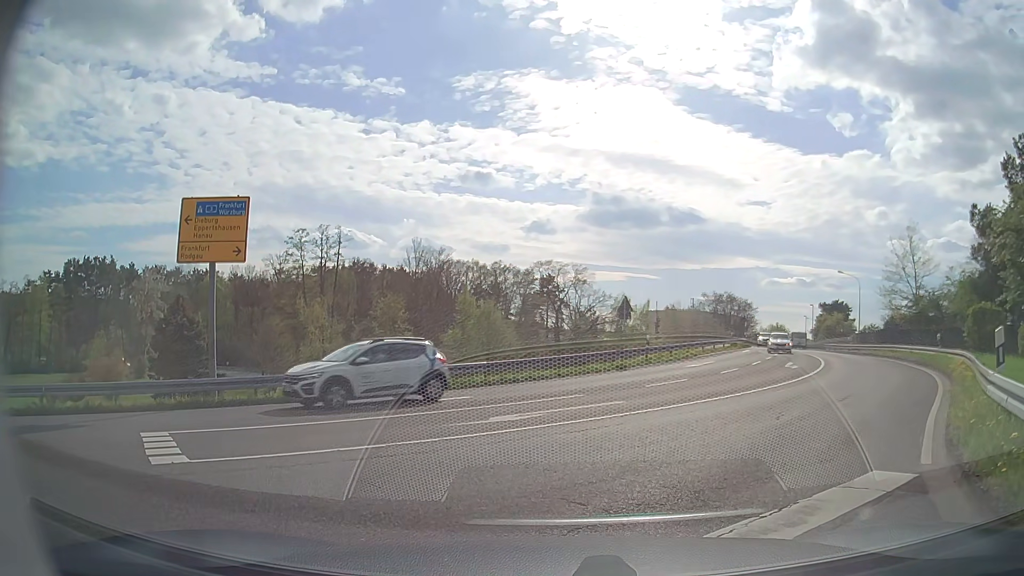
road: unclassified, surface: asphalt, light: Day
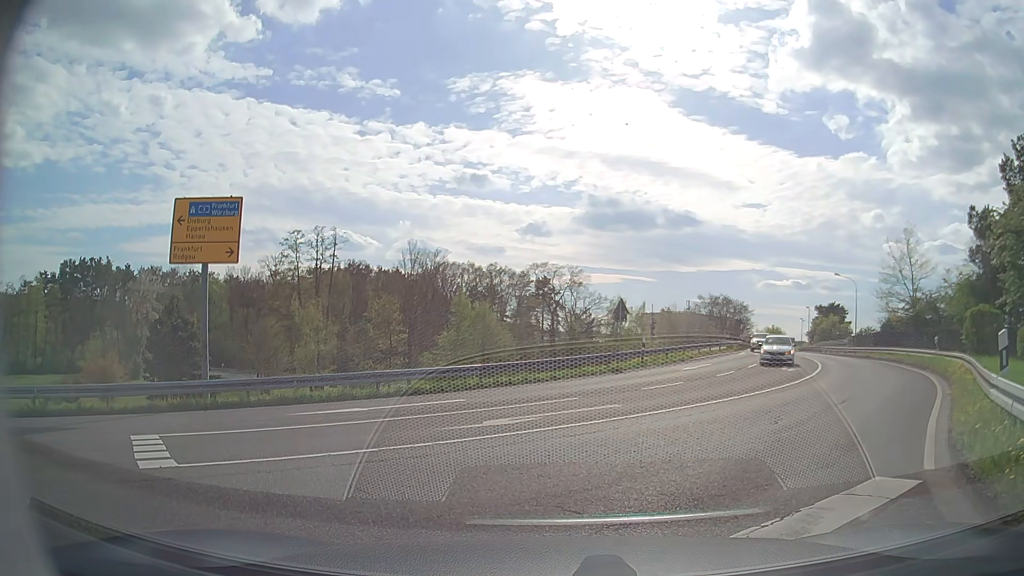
(0.0, +0.3) m; 0°
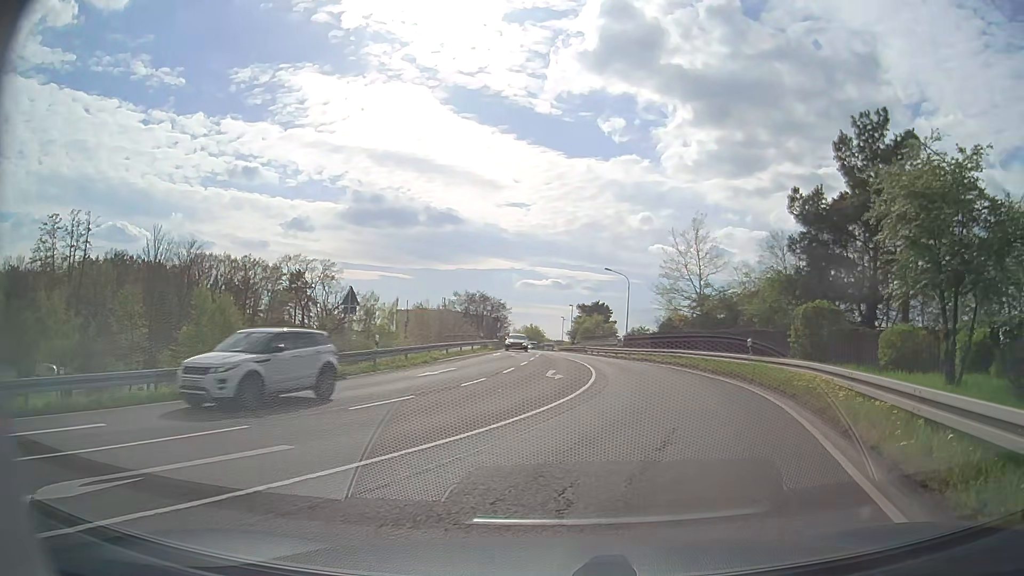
(+1.1, +6.3) m; +20°
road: primary
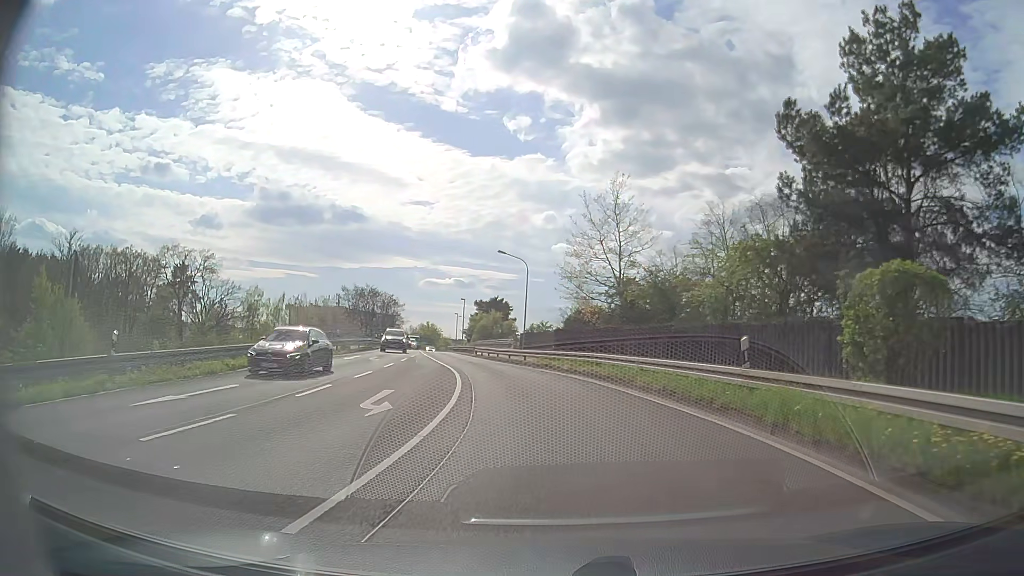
(+1.7, +11.7) m; +11°
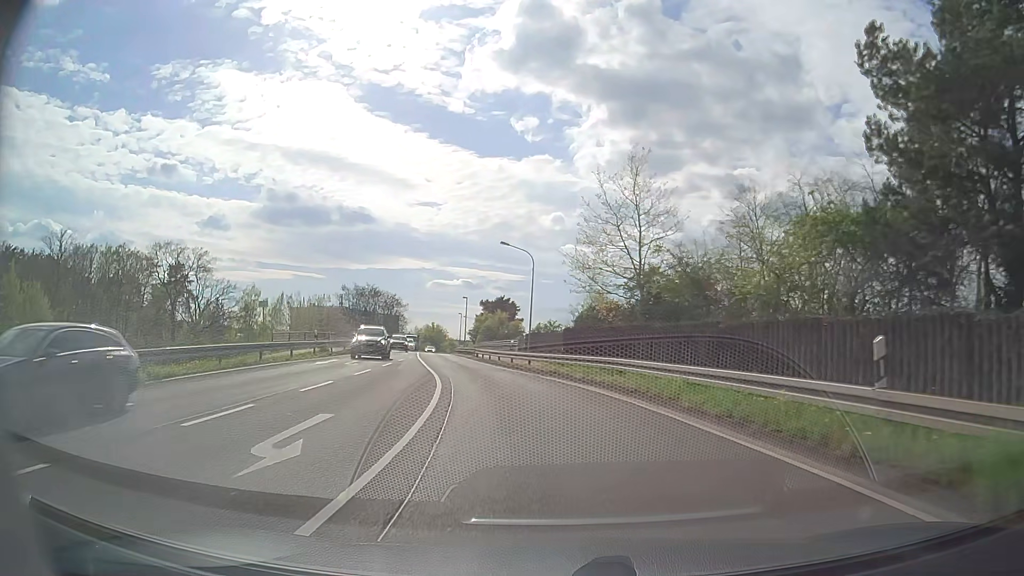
(-0.1, +5.3) m; -1°
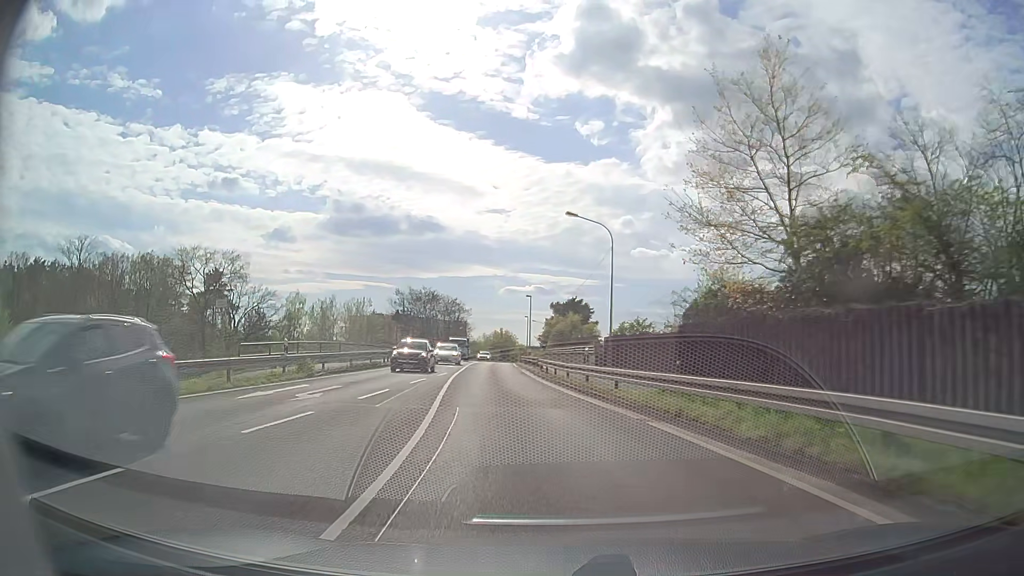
(-0.5, +12.5) m; -6°
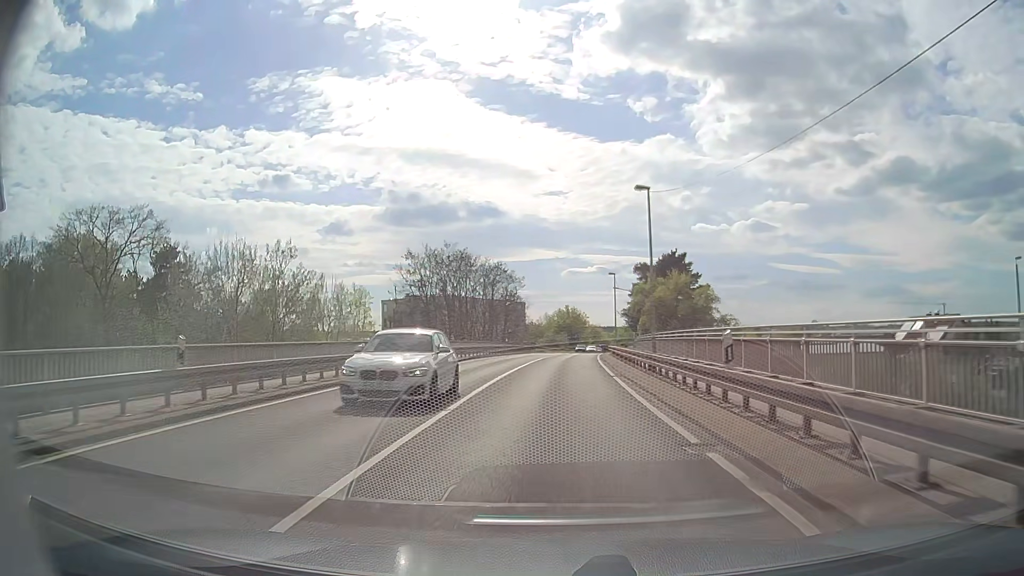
(-3.2, +39.2) m; -6°
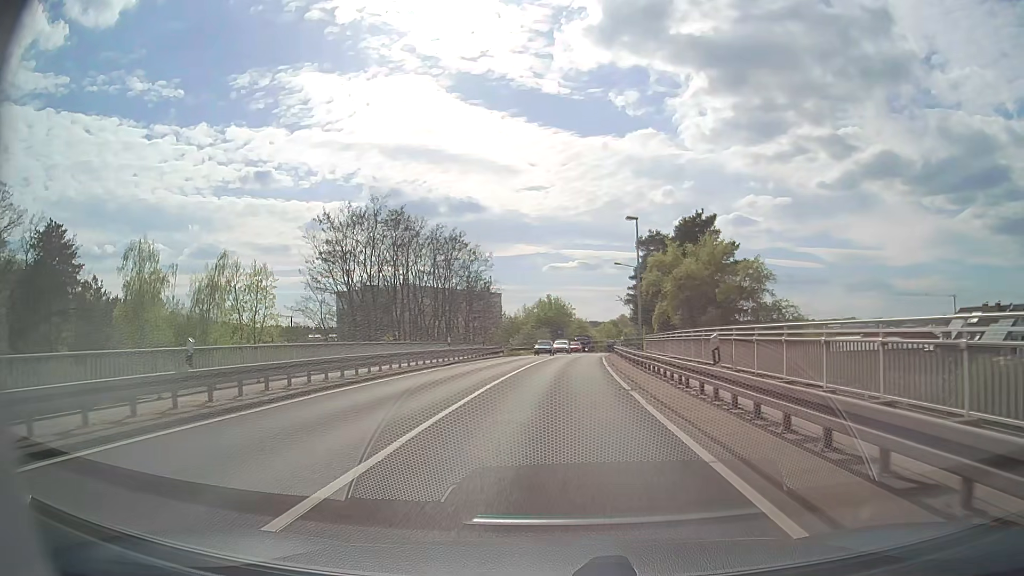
(+0.3, +23.5) m; +1°
(0, +10) (0, +20) (+1, +30) (+1, +40) (+2, +50) (+3, +60) (+4, +70) (+5, +80) (+7, +90) (+8, +100) m
